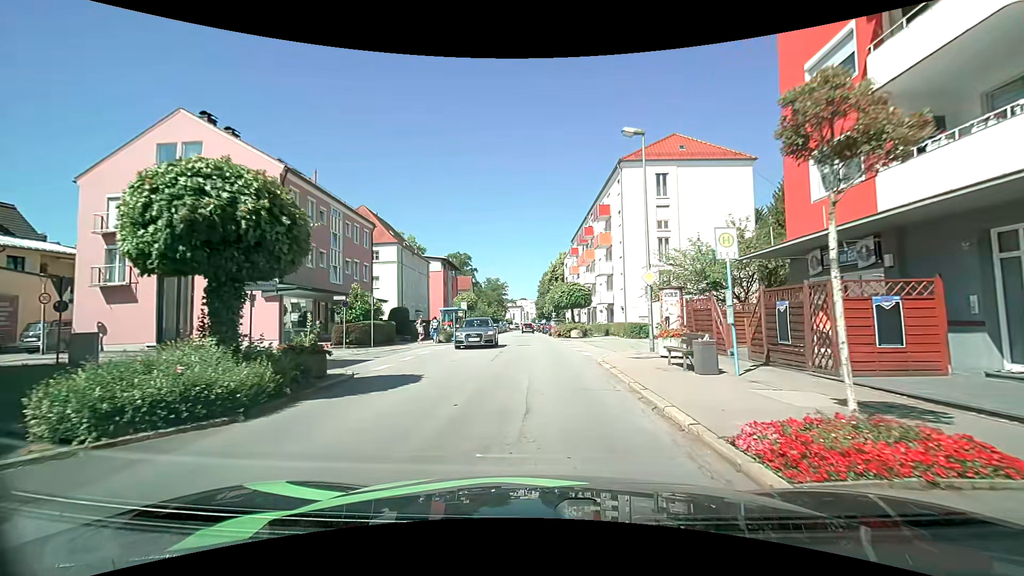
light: Day
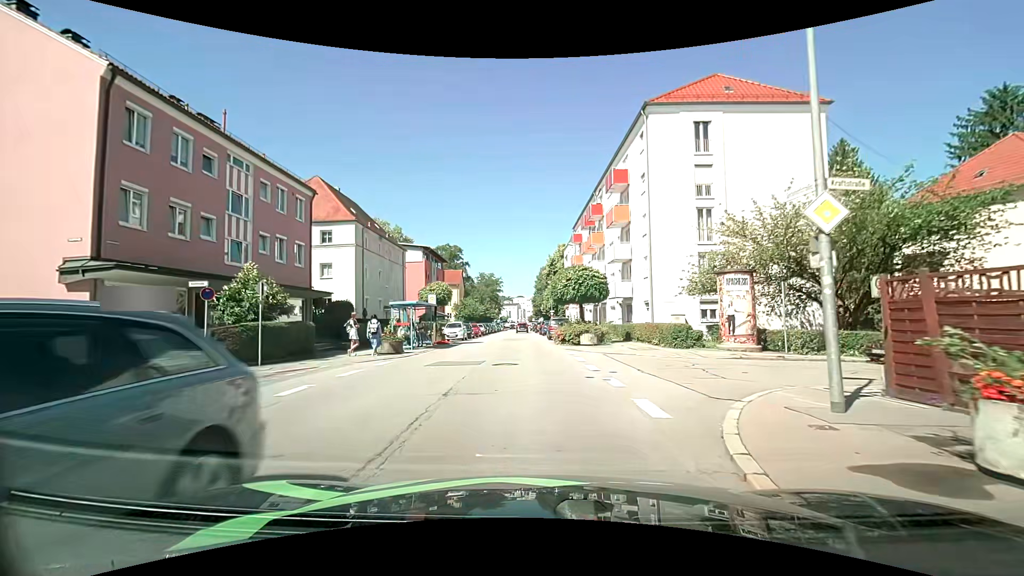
(0.0, +11.1) m; +1°
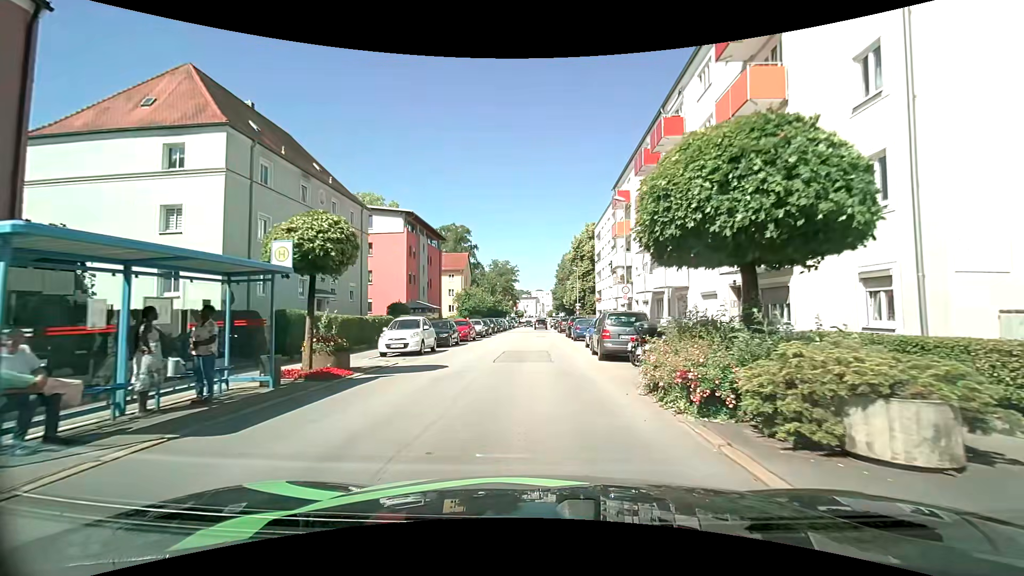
(-0.9, +19.8) m; -3°
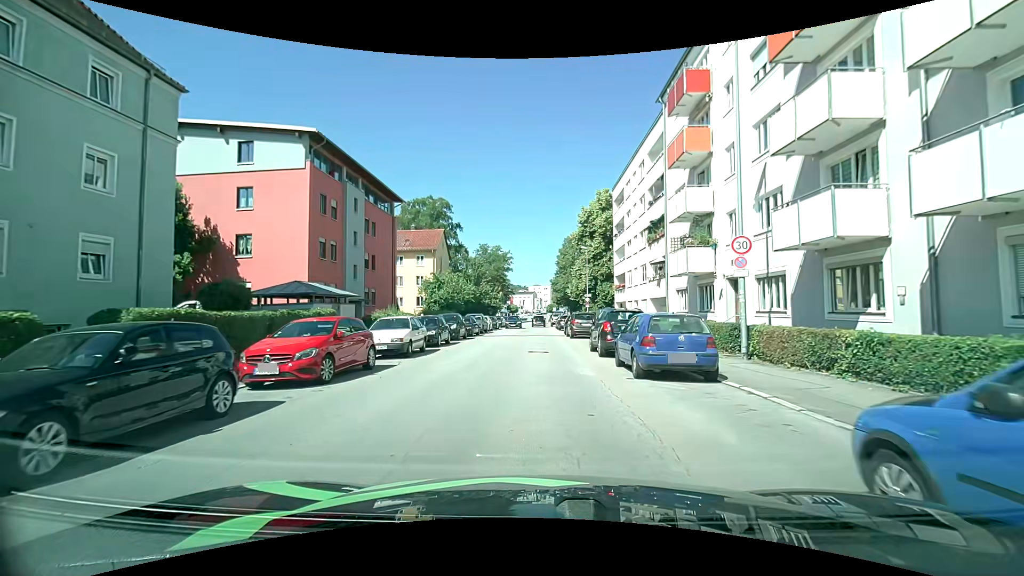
(-0.1, +20.9) m; +1°
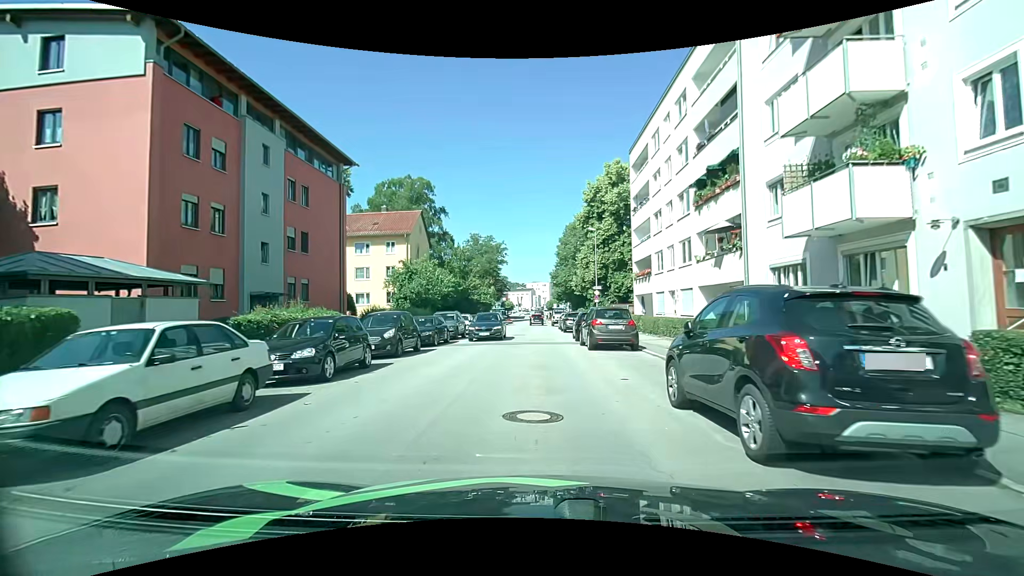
(-0.1, +12.0) m; 0°
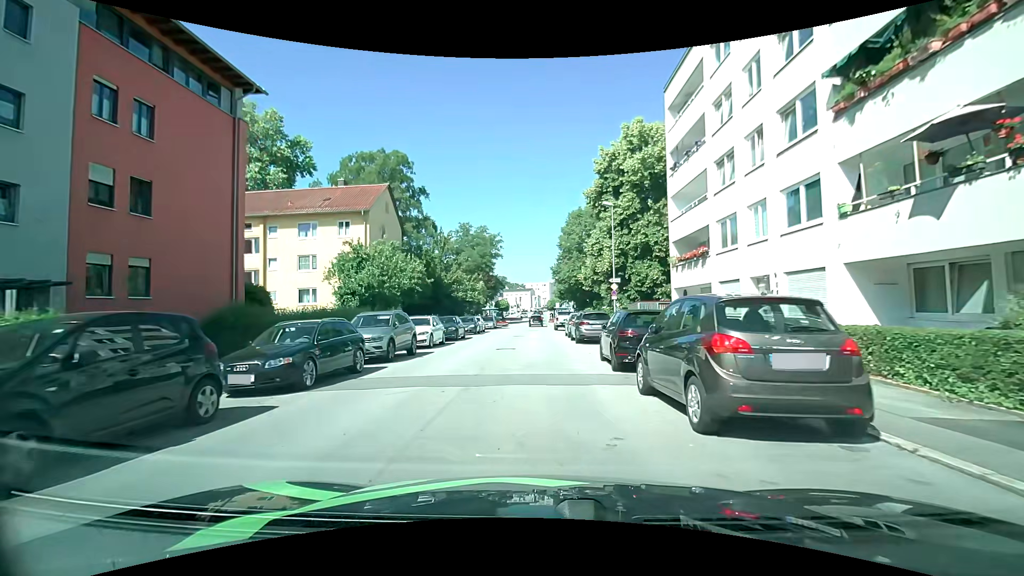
(-0.1, +12.5) m; 0°
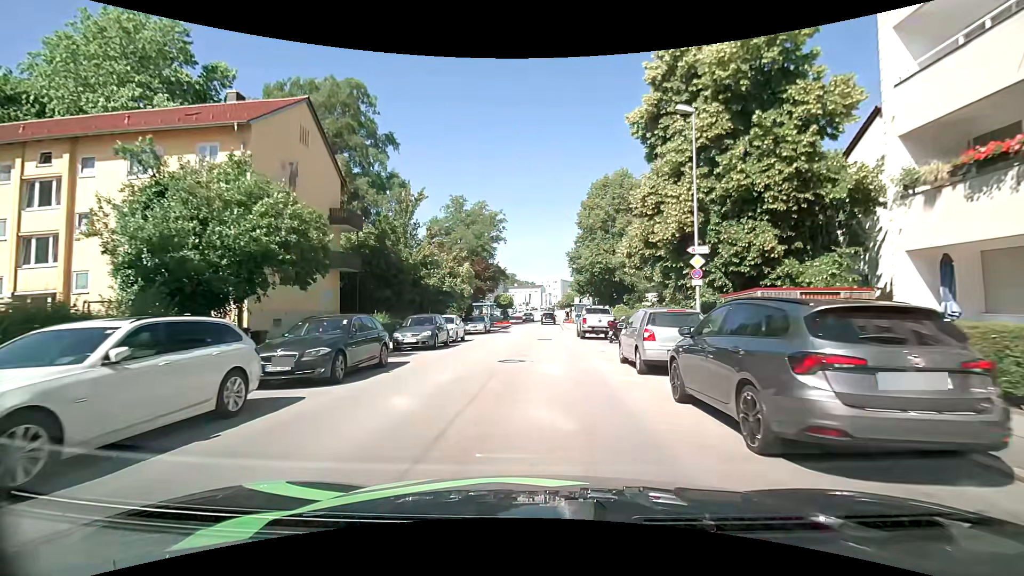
(-0.4, +18.2) m; -1°
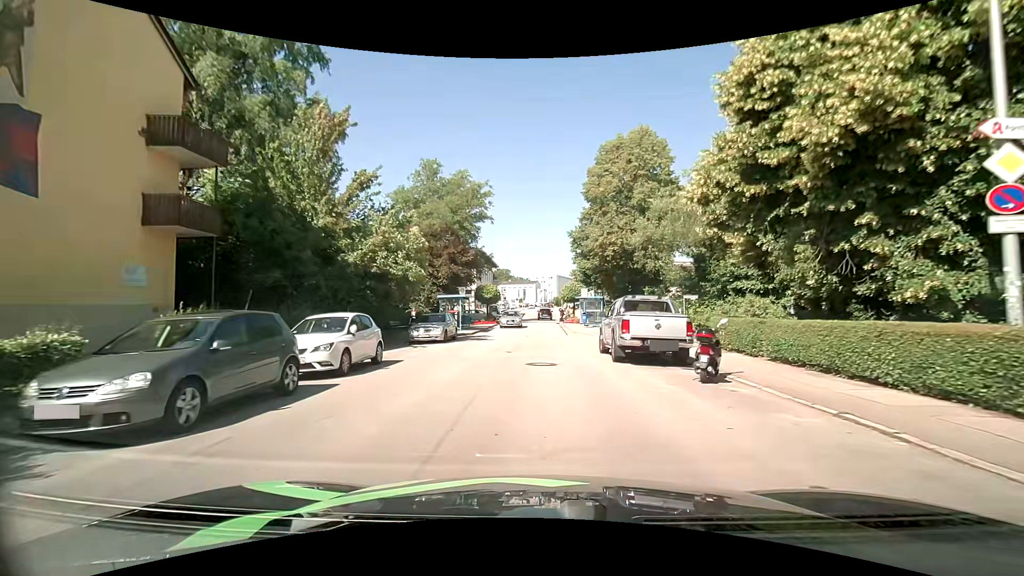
(0.0, +14.1) m; +1°
(0, +10) (0, +20) (0, +30) (0, +40) (0, +50) (0, +60) (0, +70) (+1, +80) (+1, +90) (0, +100) m
